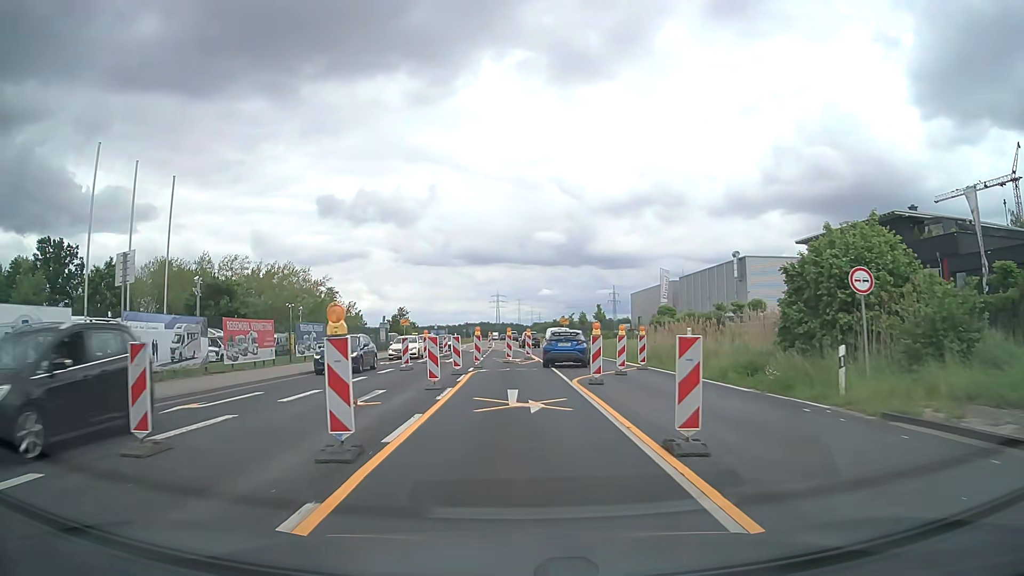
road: secondary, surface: asphalt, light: Day
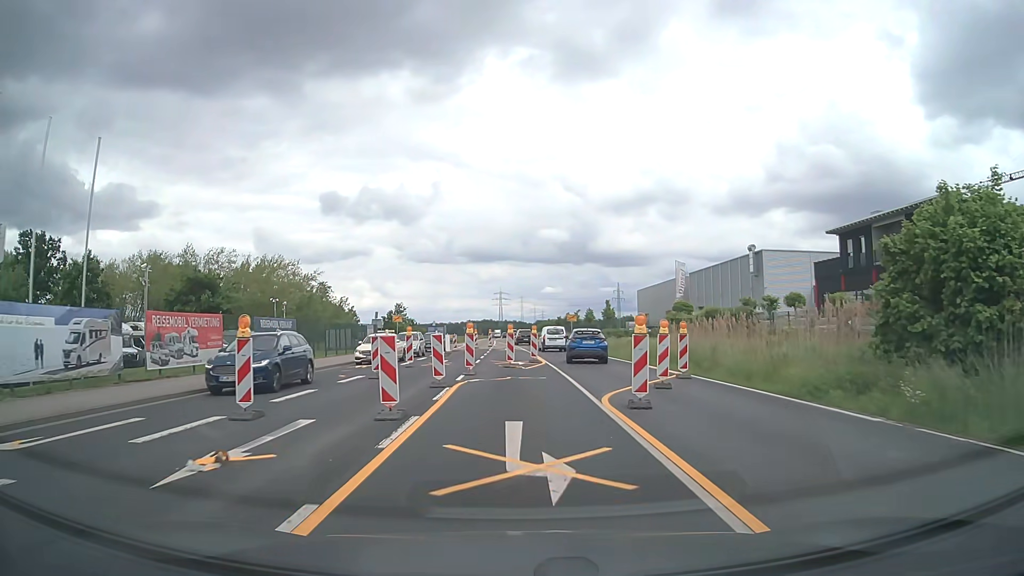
(0.0, +6.2) m; 0°
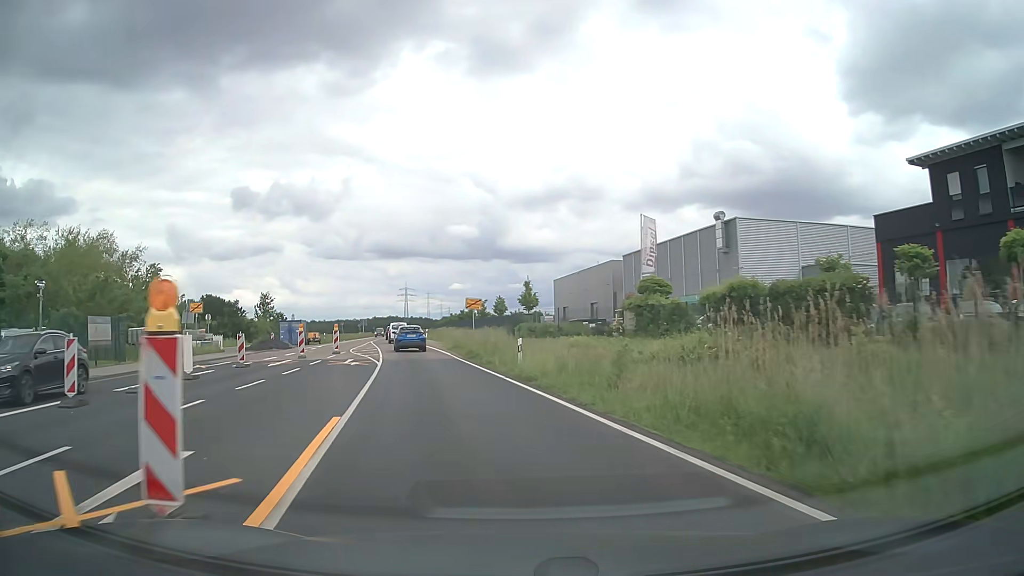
(+2.1, +26.7) m; +8°
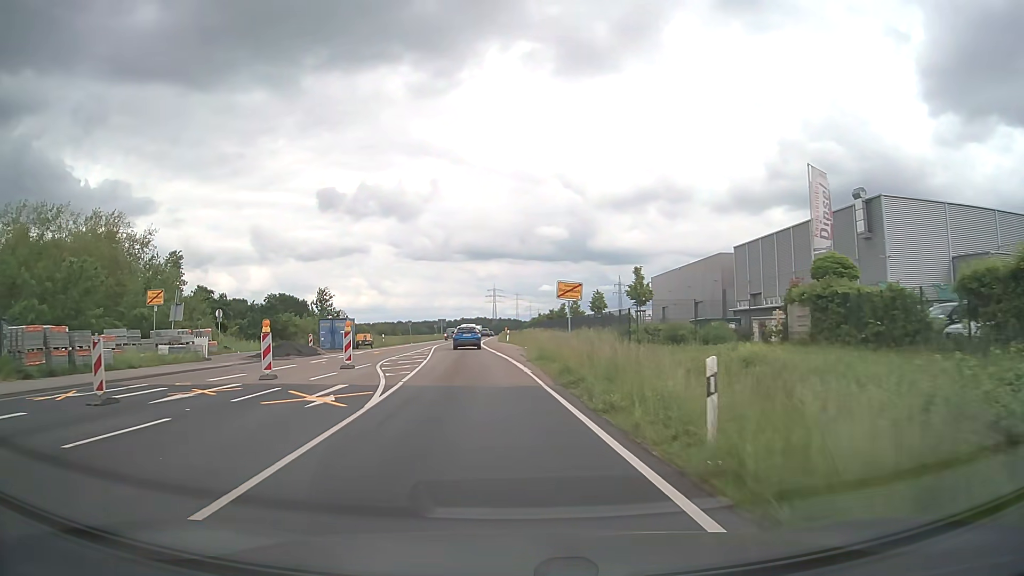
(-1.0, +14.8) m; -8°
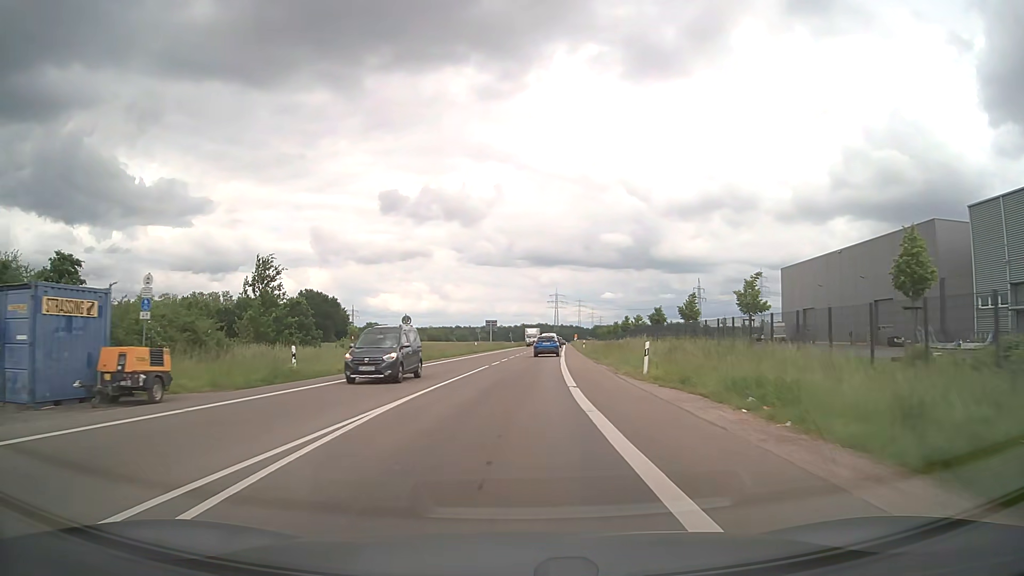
(-3.0, +44.9) m; -5°
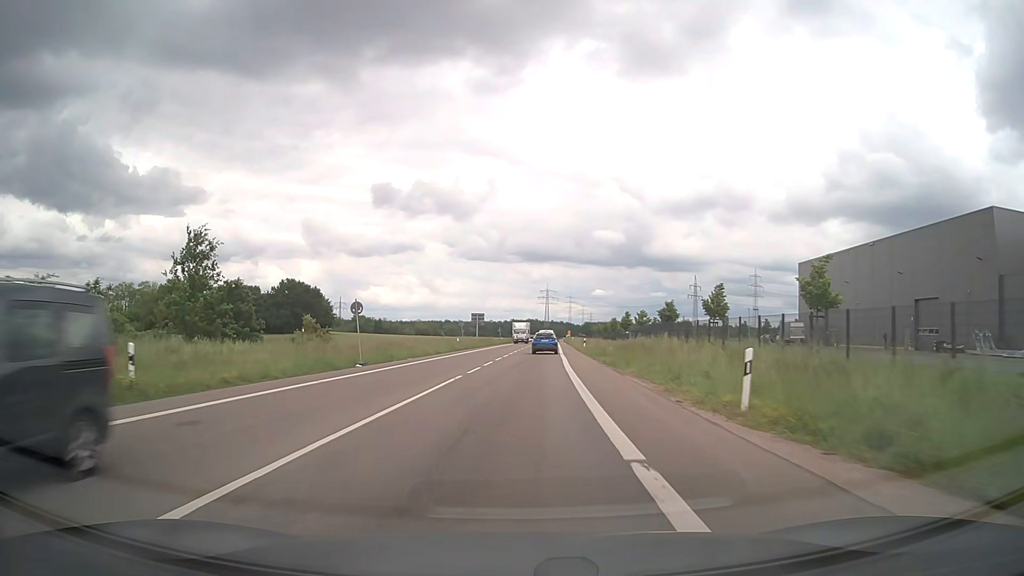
(0.0, +10.9) m; 0°
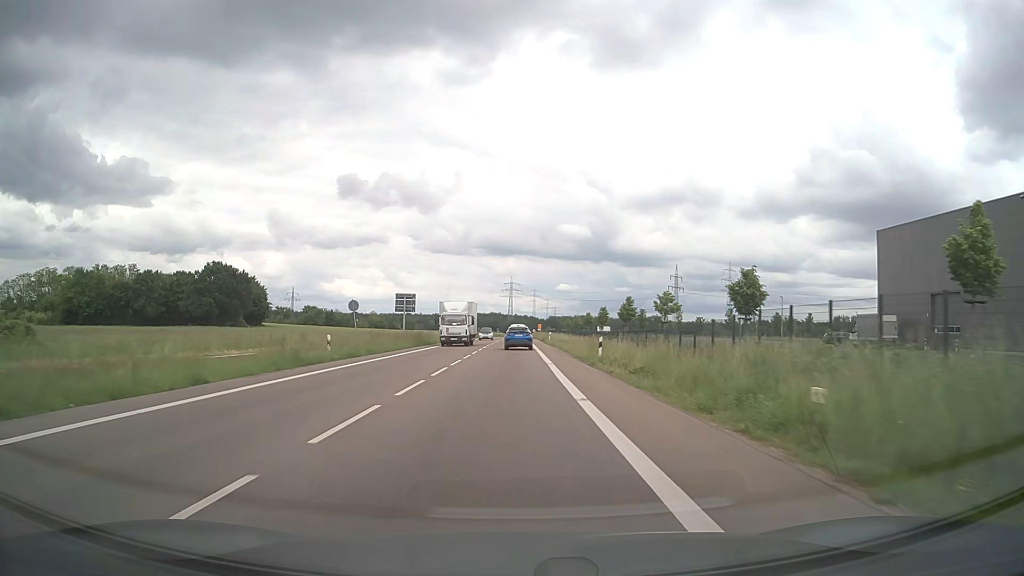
(+1.3, +33.7) m; +4°
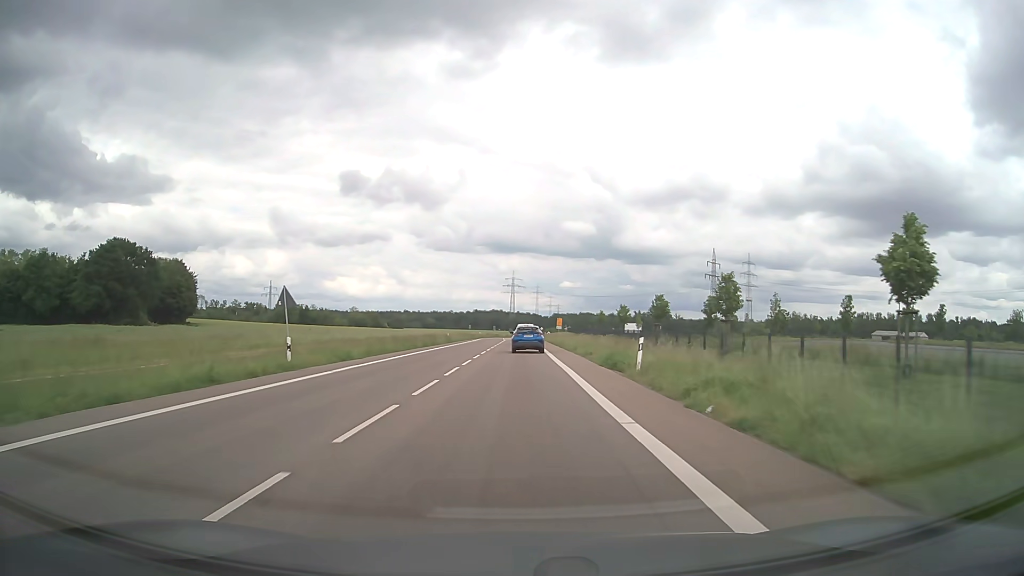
(-0.2, +56.9) m; 0°
(0, +10) (0, +20) (0, +30) (0, +40) (0, +50) (0, +60) (+1, +70) (+1, +80) (+1, +90) (+2, +100) m
